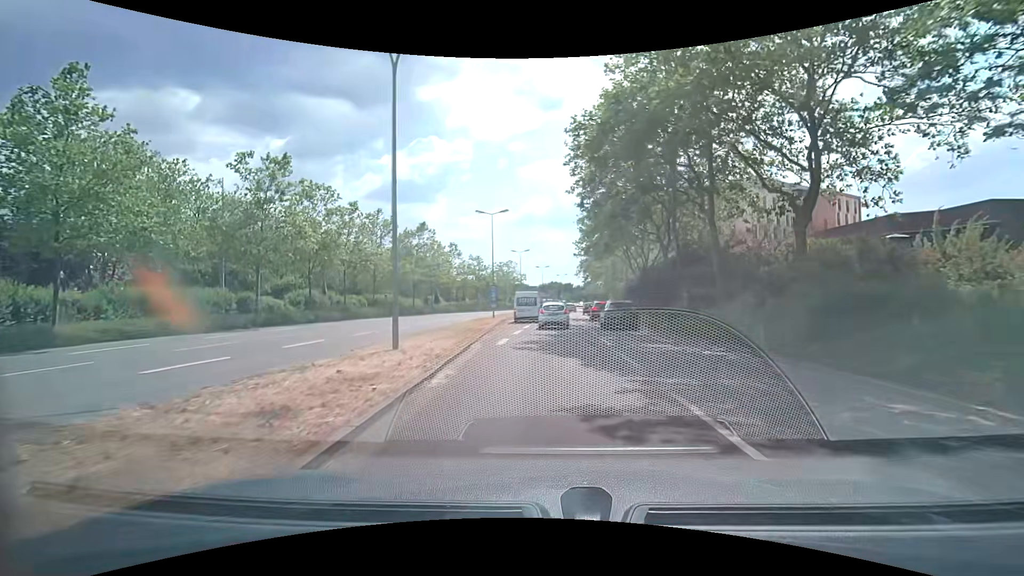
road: secondary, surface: asphalt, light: Day
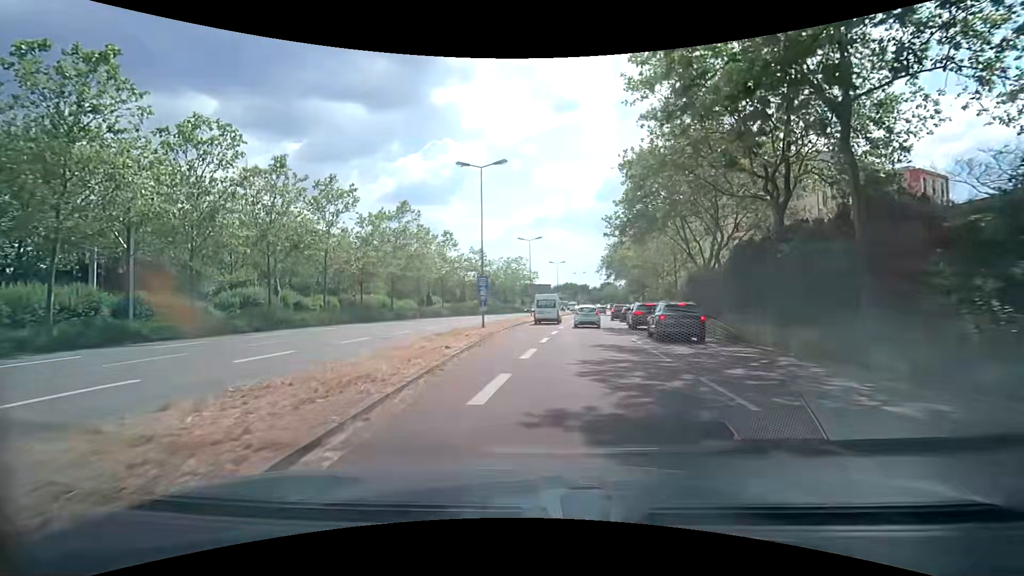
(-0.1, +15.7) m; -1°
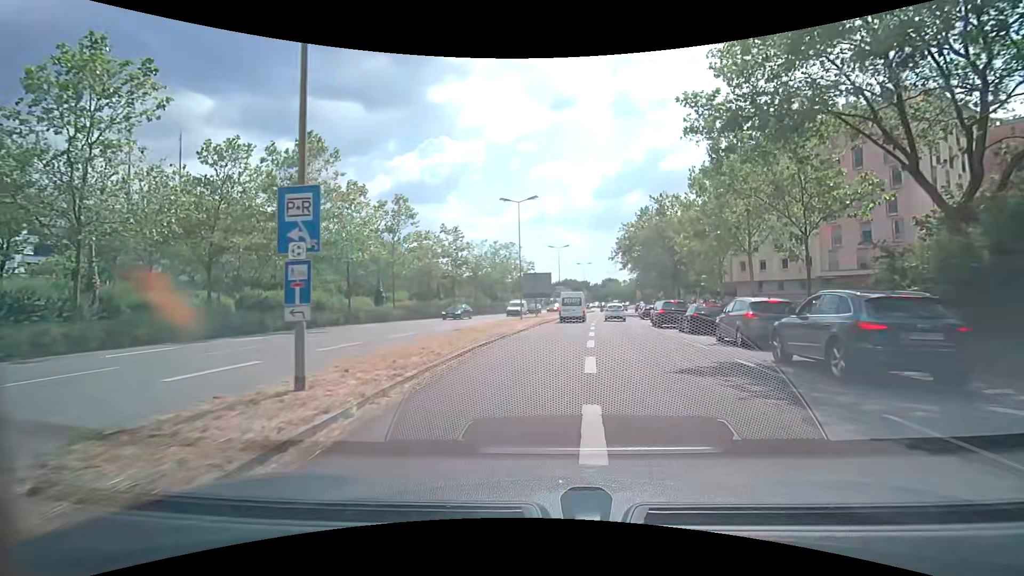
(0.0, +21.1) m; 0°
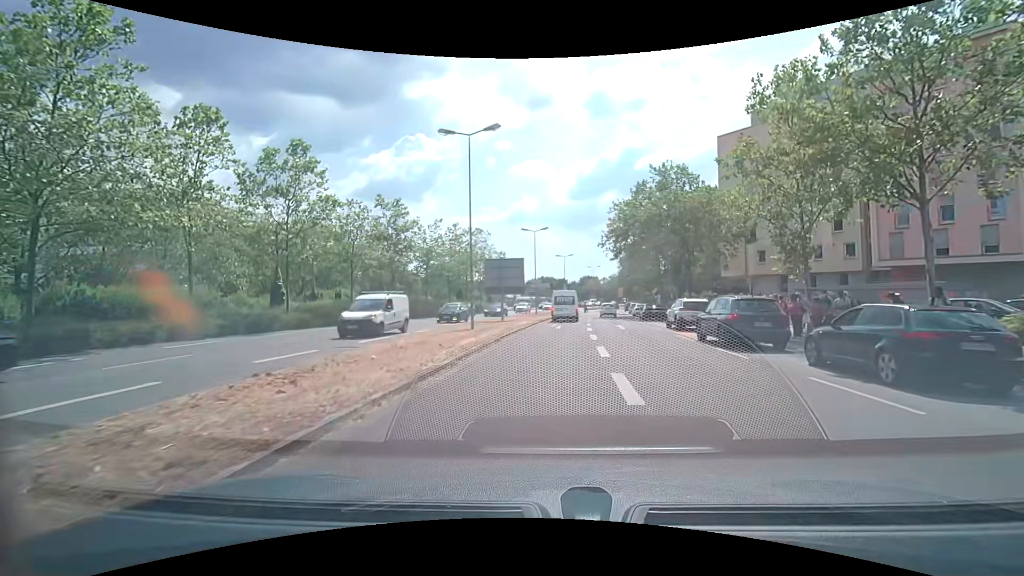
(+0.4, +14.9) m; +3°
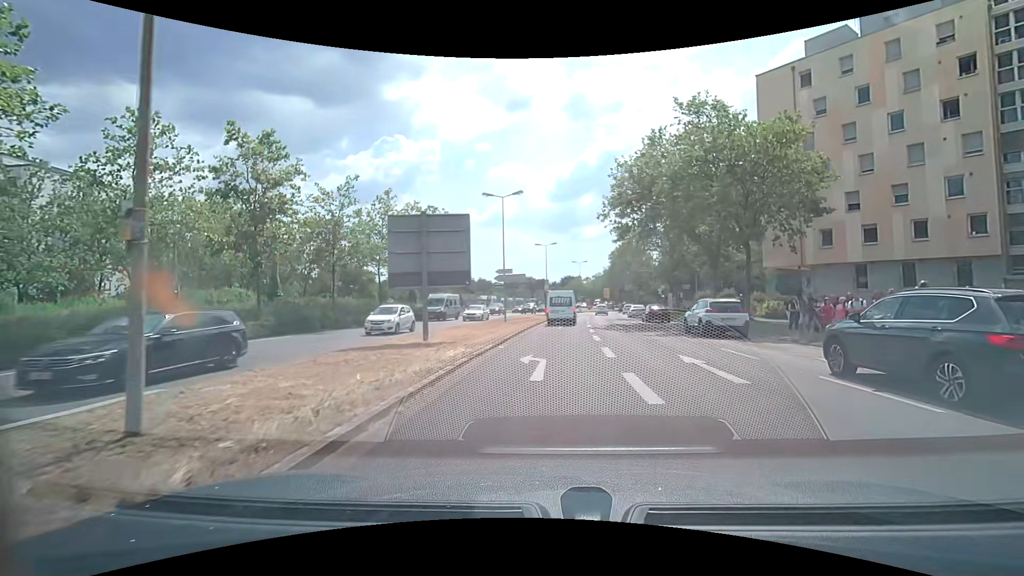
(+0.5, +17.9) m; +3°
